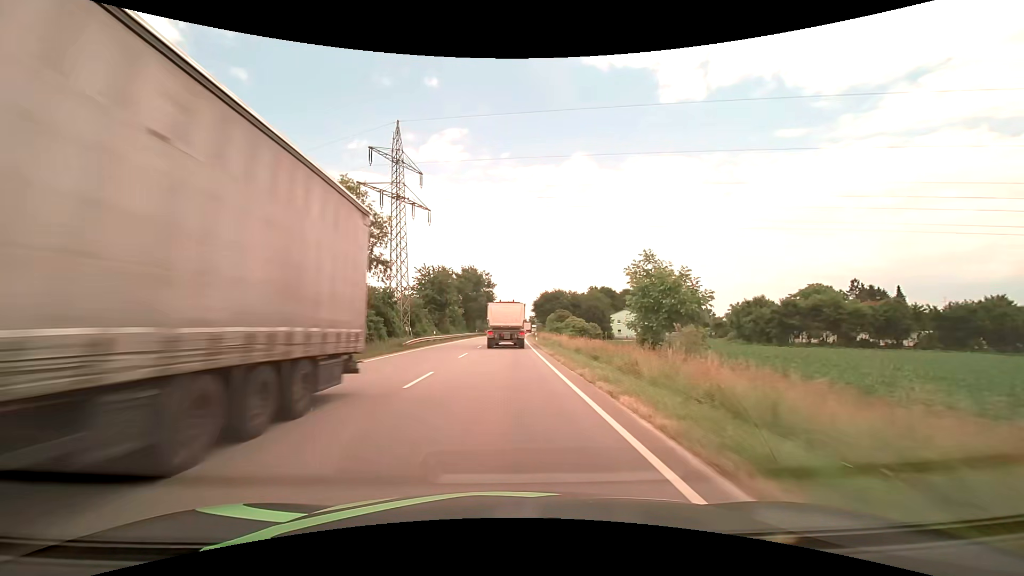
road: primary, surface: asphalt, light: Day
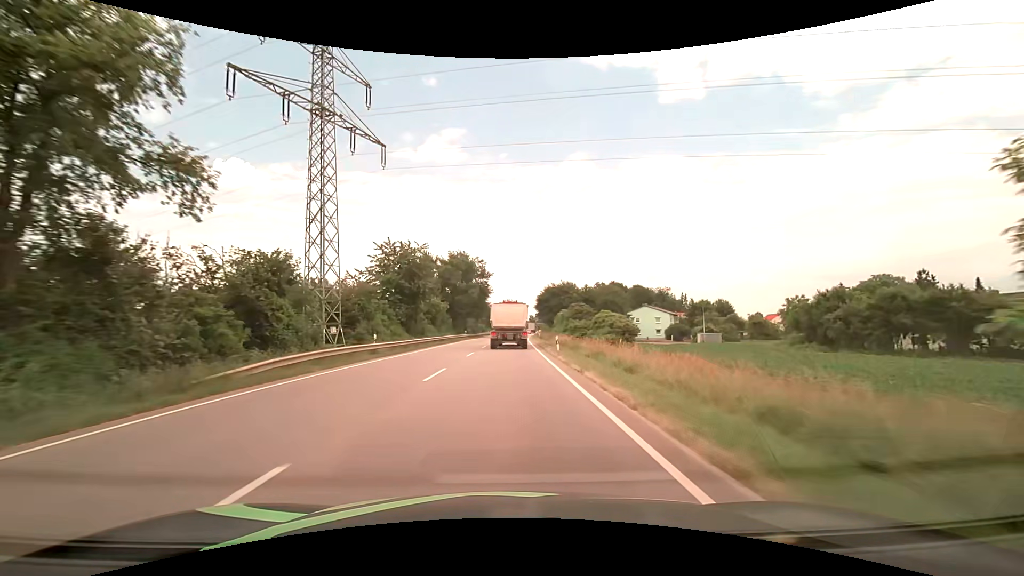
(0.0, +22.2) m; 0°
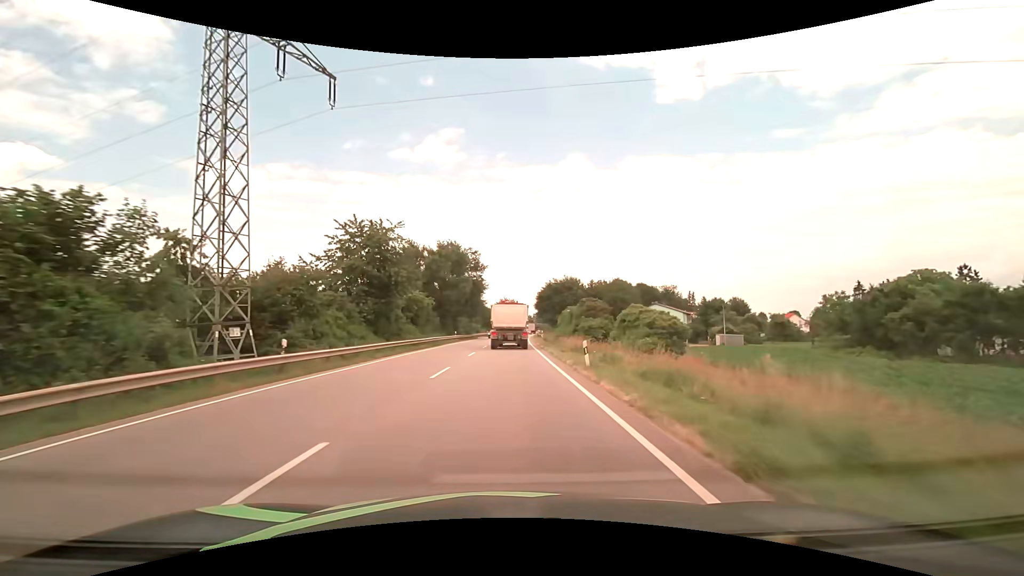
(0.0, +11.0) m; 0°
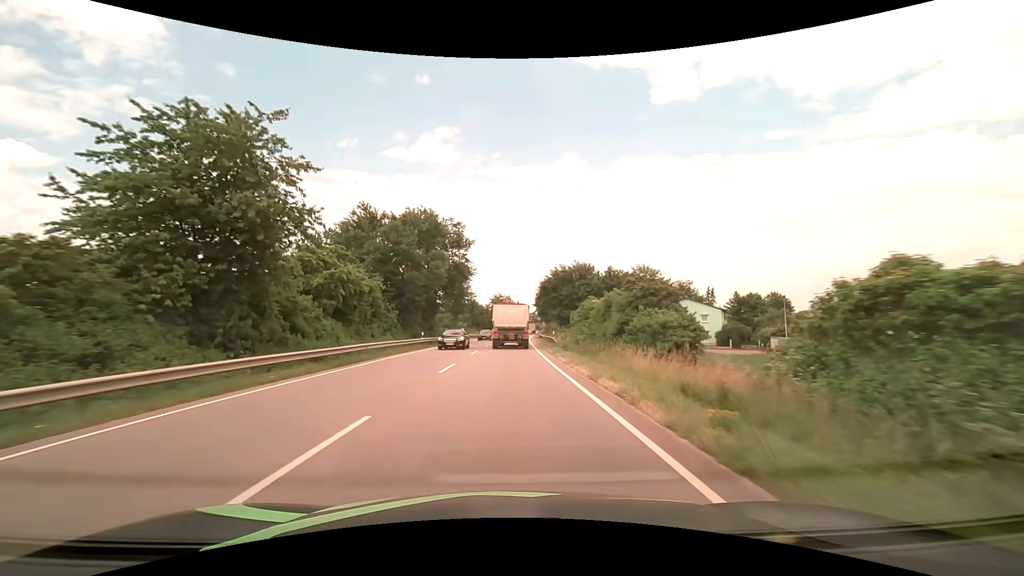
(+0.1, +22.0) m; +1°
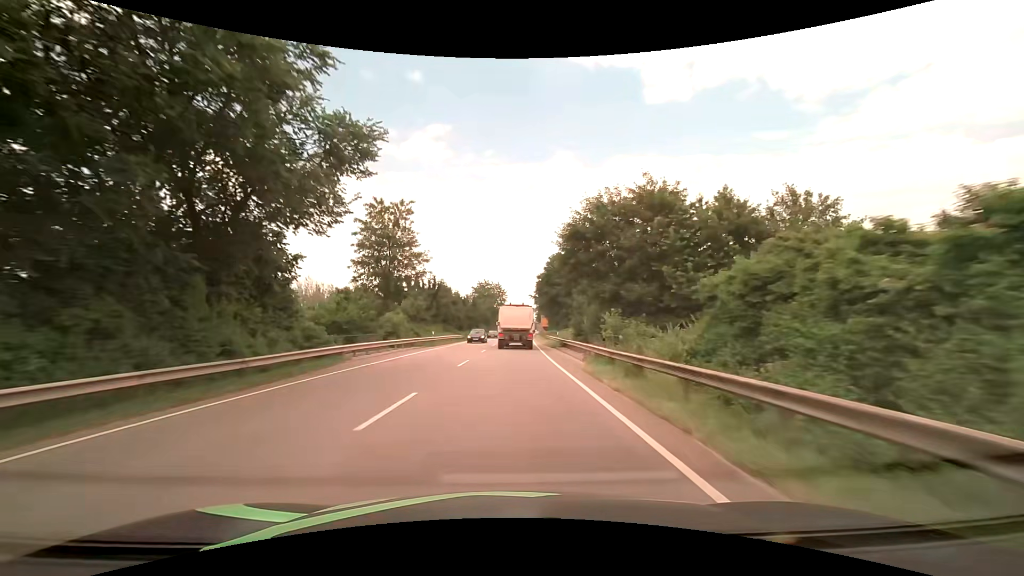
(+0.5, +44.2) m; +1°
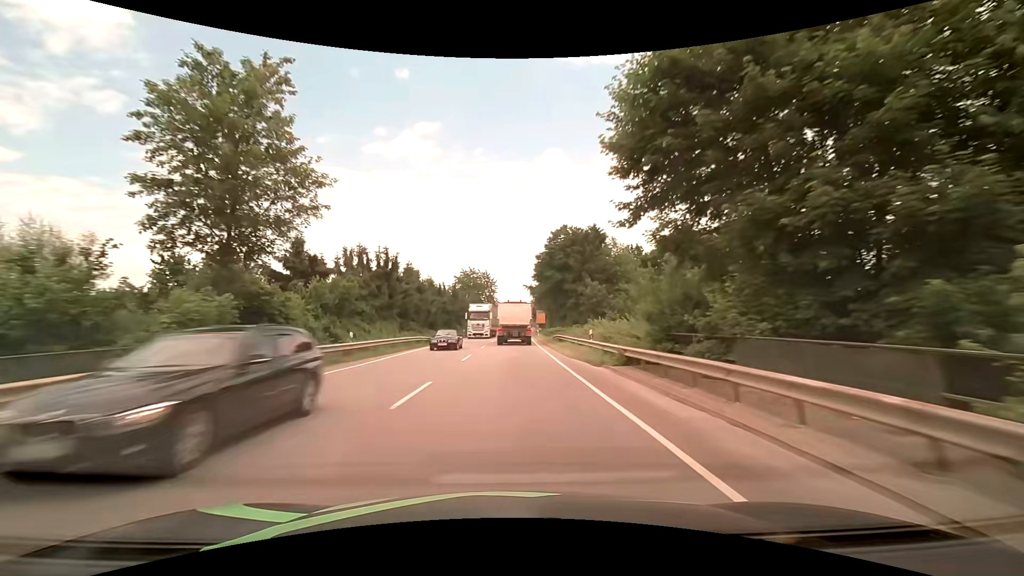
(+0.1, +22.5) m; +1°
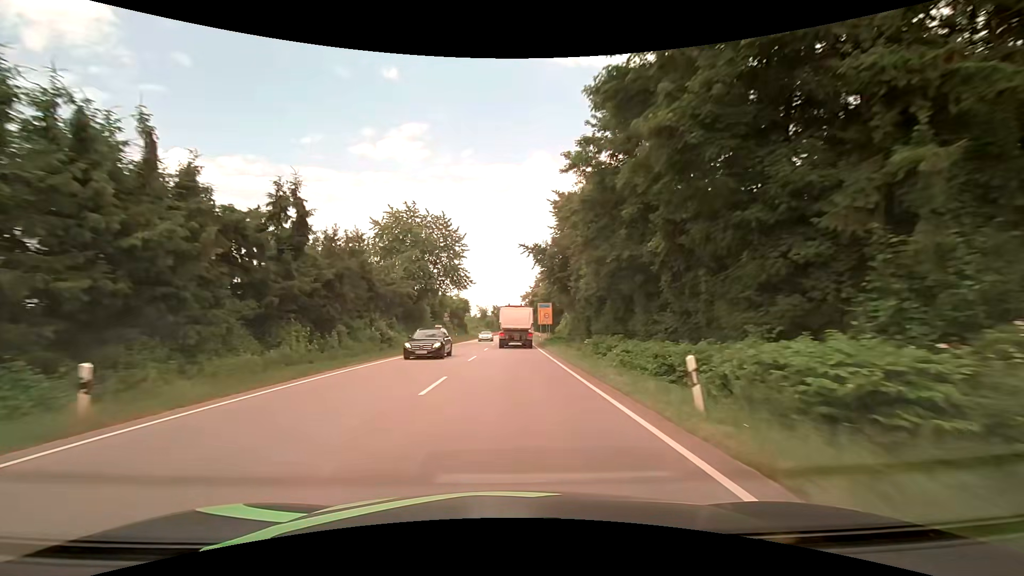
(+0.8, +57.5) m; +1°
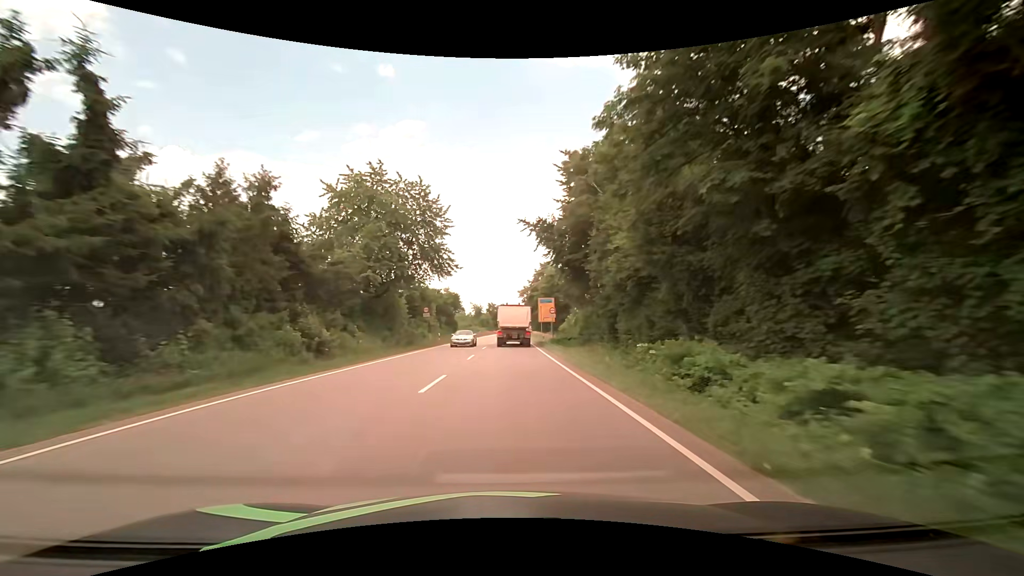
(0.0, +11.7) m; 0°
(0, +10) (0, +20) (+1, +30) (+1, +40) (+1, +50) (+1, +60) (+2, +70) (+2, +80) (+2, +90) (+3, +100) m
